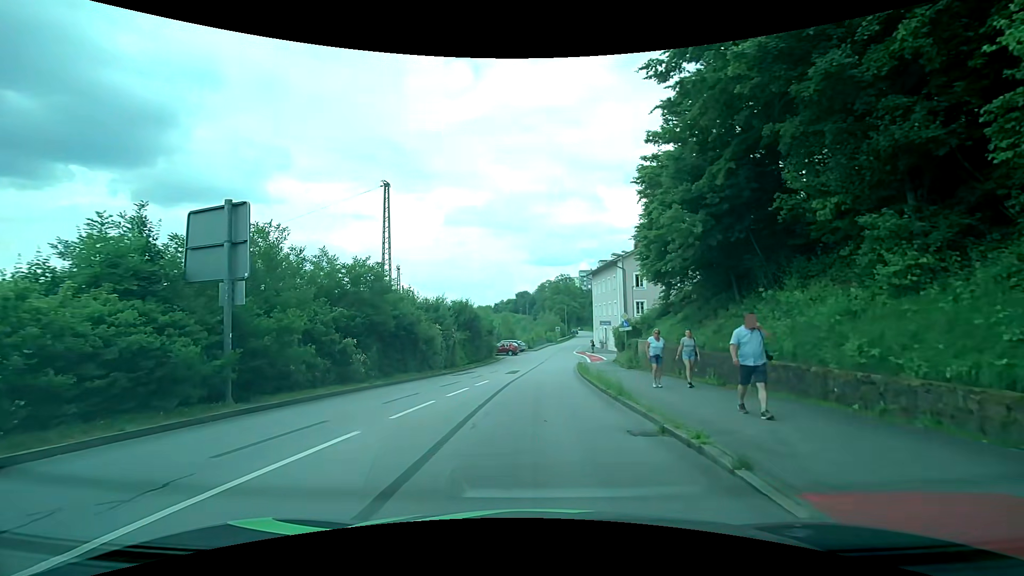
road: residential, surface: asphalt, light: Day
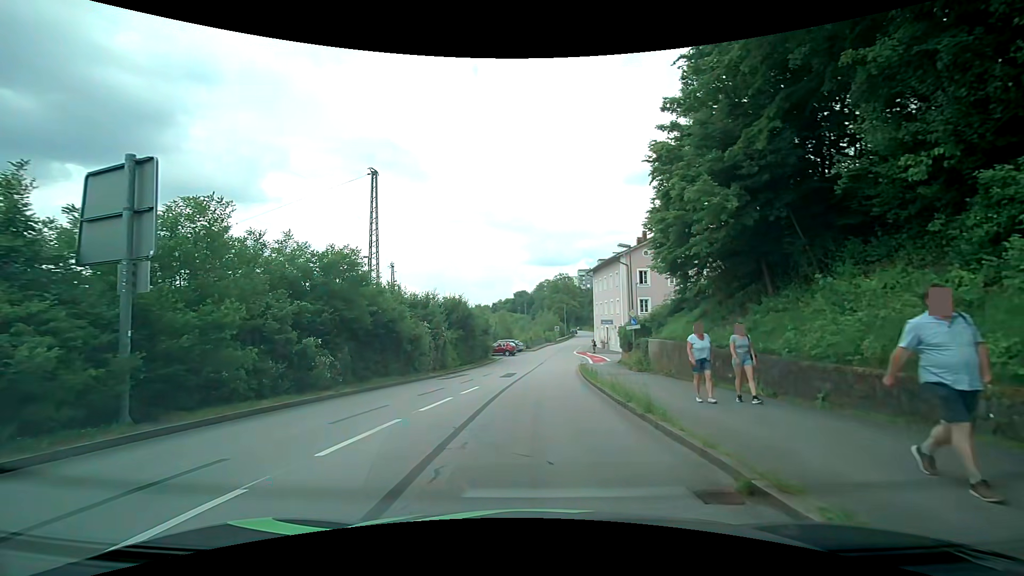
(0.0, +3.2) m; 0°
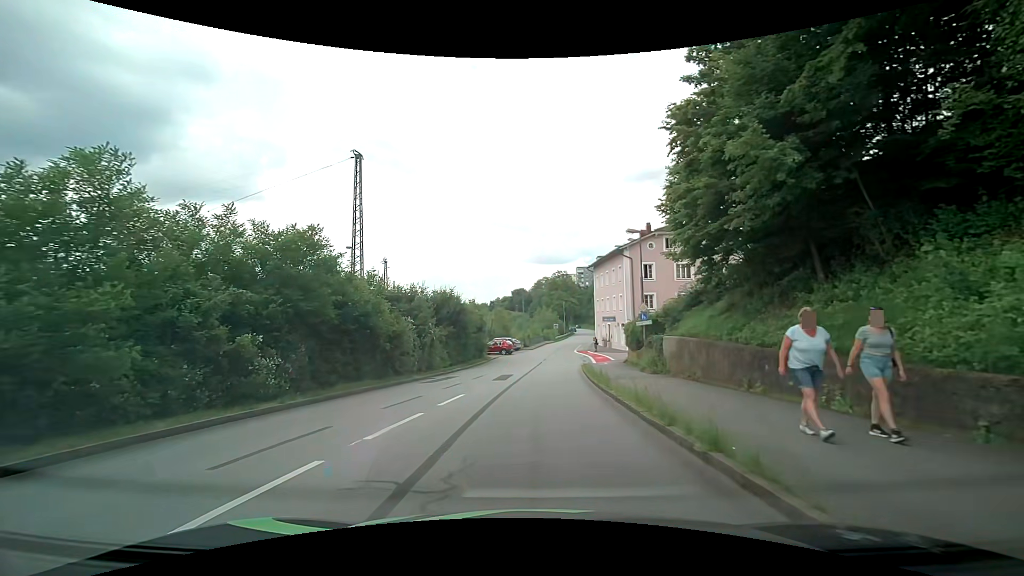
(0.0, +3.5) m; 0°
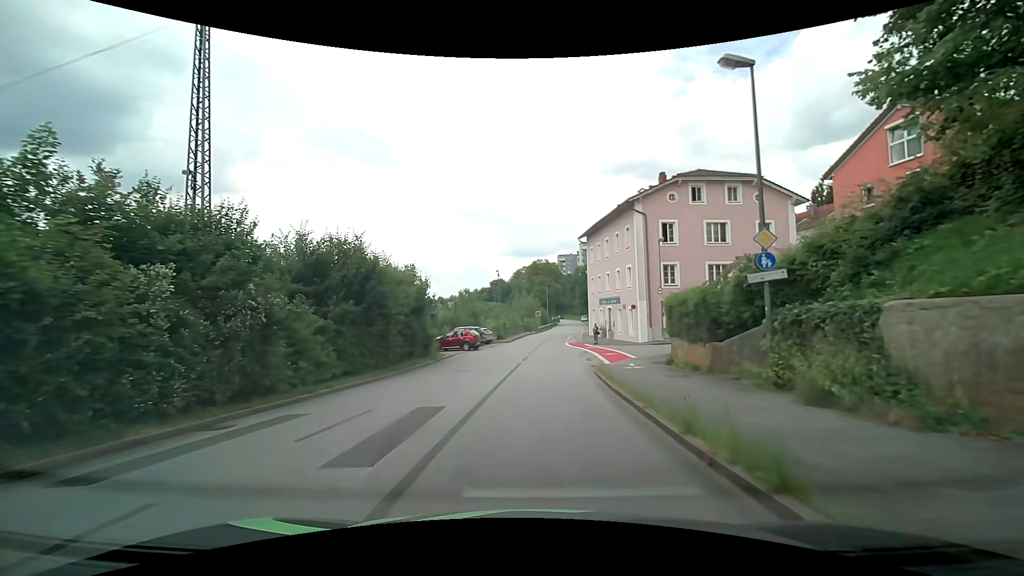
(+0.2, +16.5) m; +3°
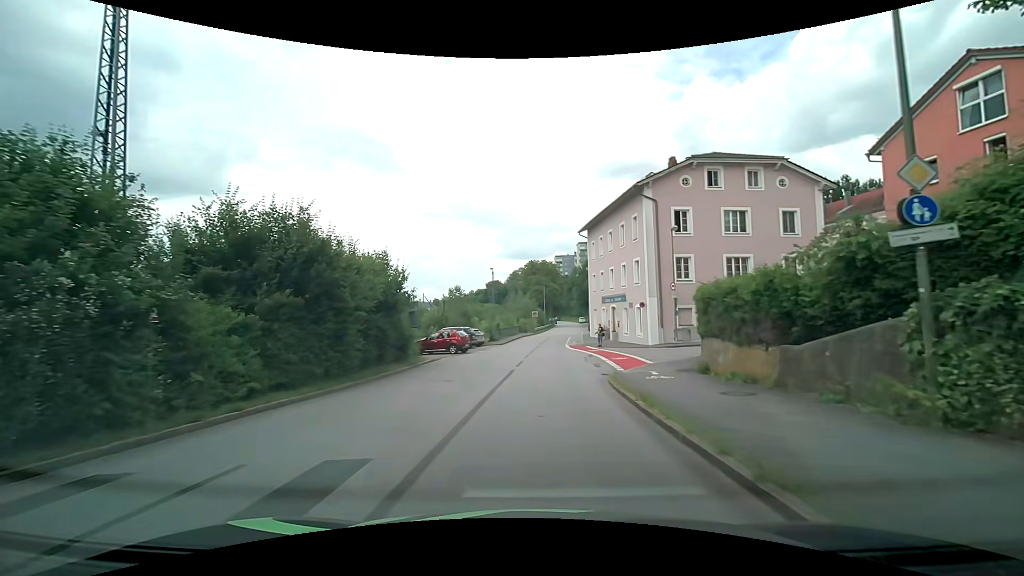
(0.0, +4.7) m; +1°
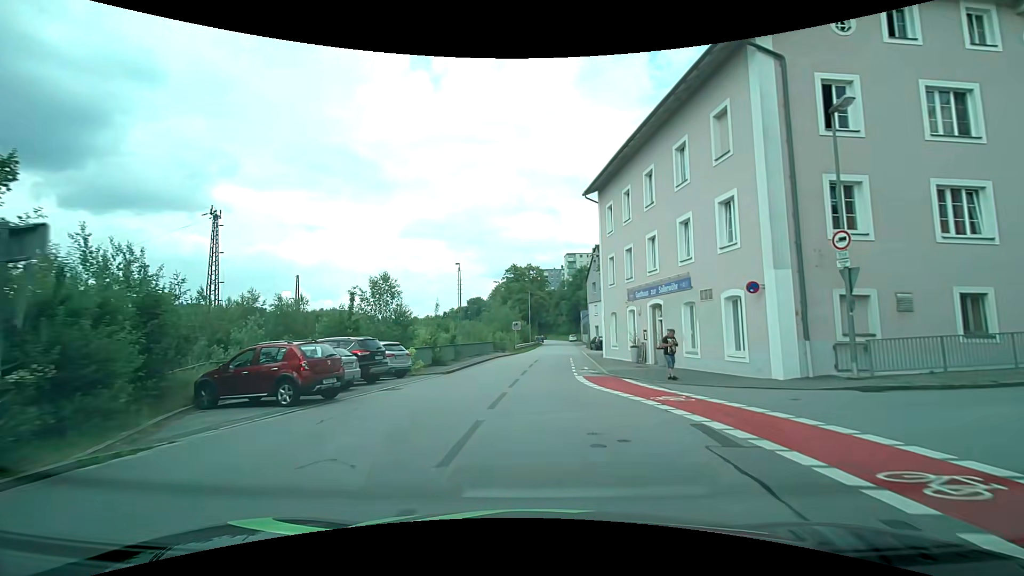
(+0.2, +20.6) m; +2°
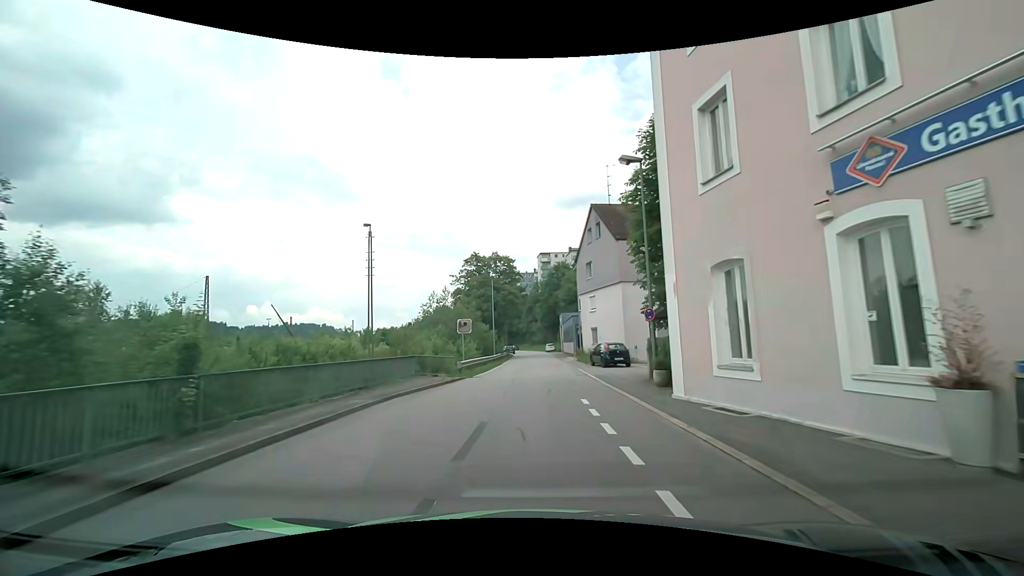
(+0.5, +22.1) m; +2°
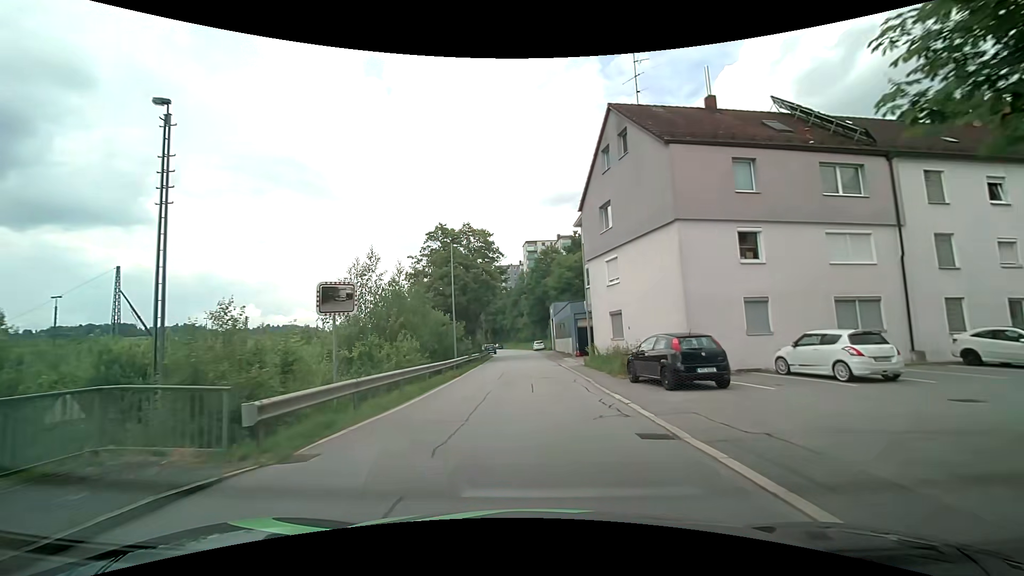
(+0.5, +16.9) m; +3°
(0, +10) (0, +20) (0, +30) (0, +40) (-1, +50) (-1, +60) (-1, +70) (-2, +80) (-2, +90) (-4, +100) m
